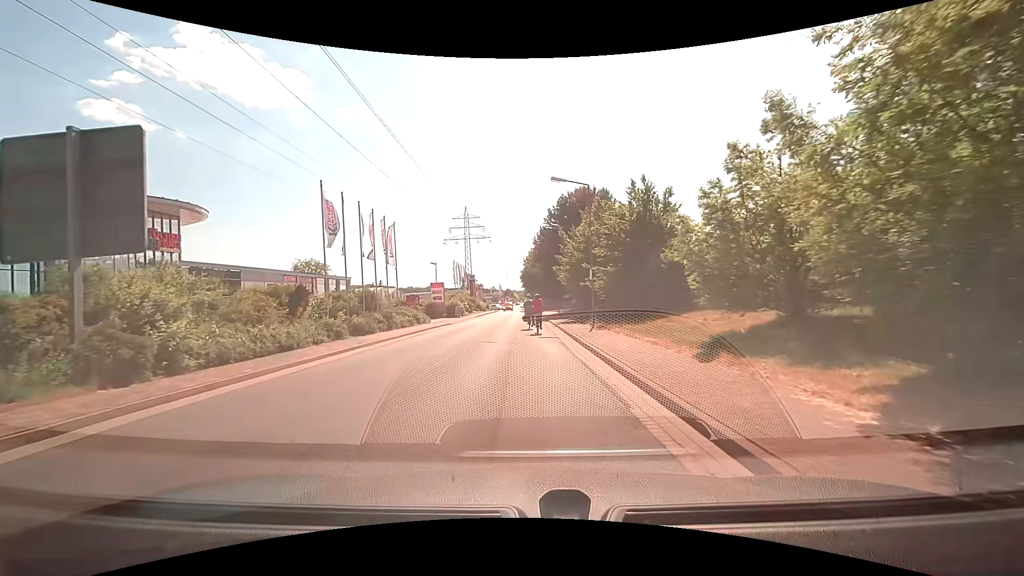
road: residential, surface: asphalt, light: Day
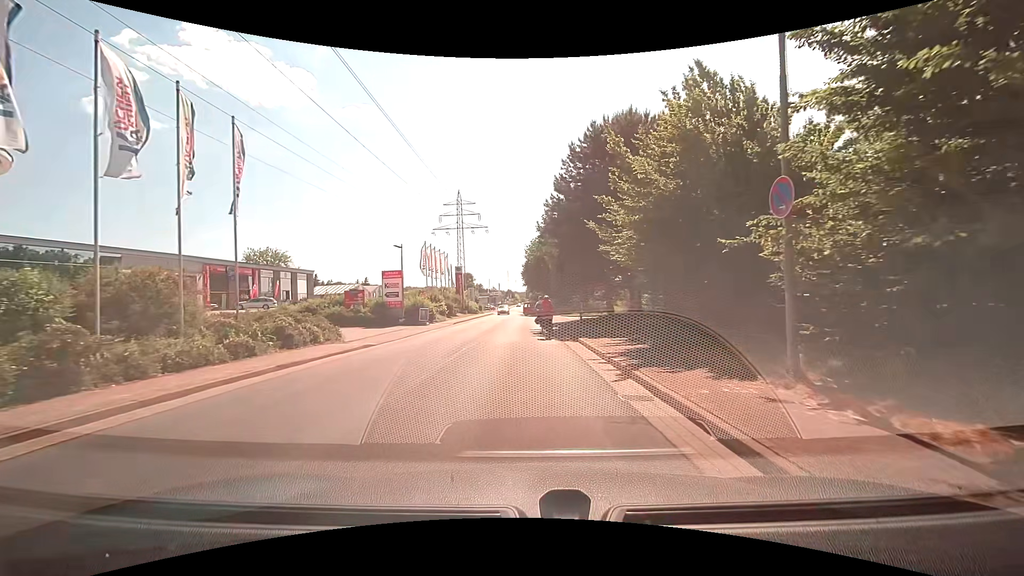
(+0.1, +20.0) m; 0°
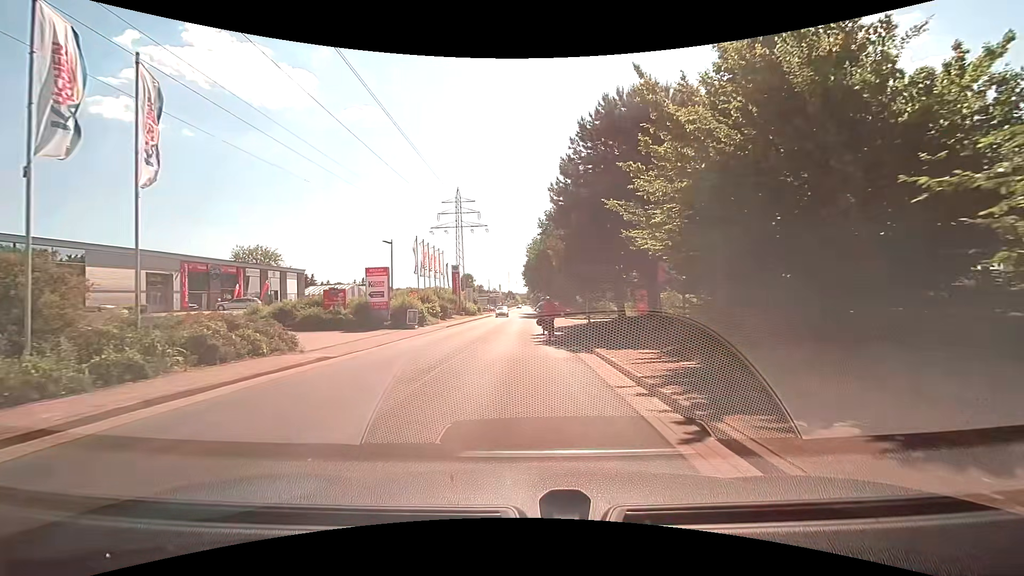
(0.0, +4.0) m; 0°
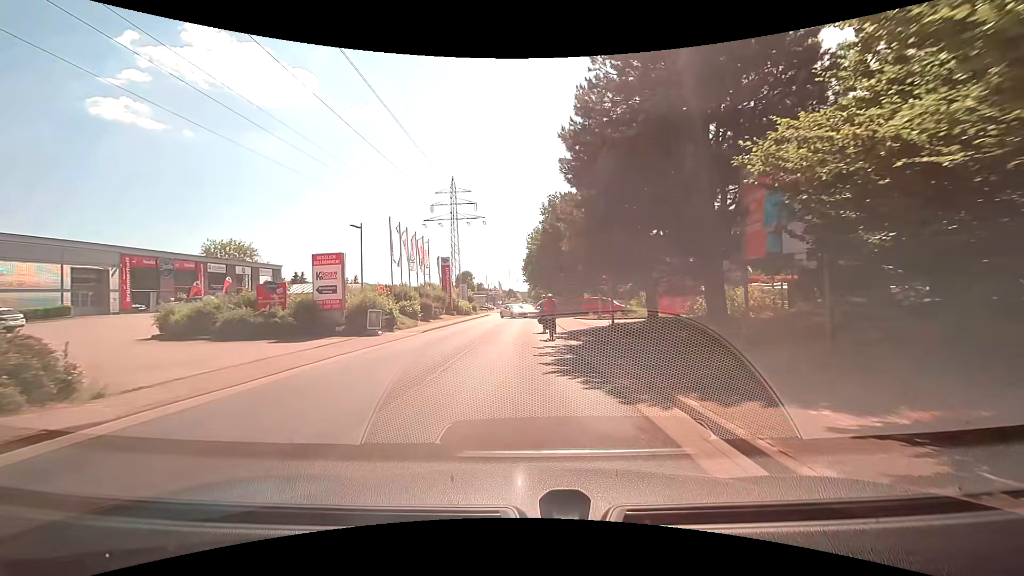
(0.0, +8.2) m; -1°
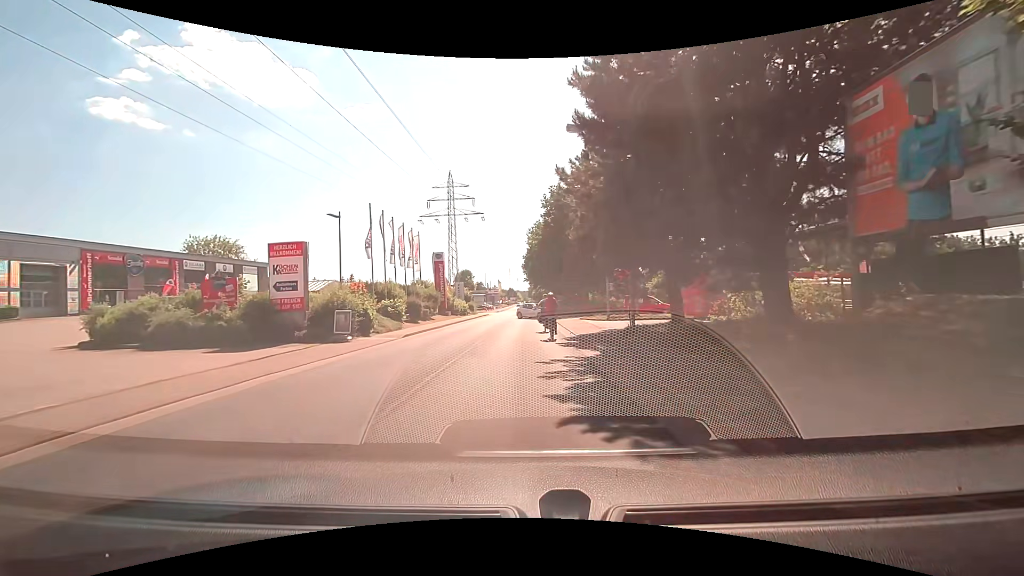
(0.0, +4.2) m; 0°
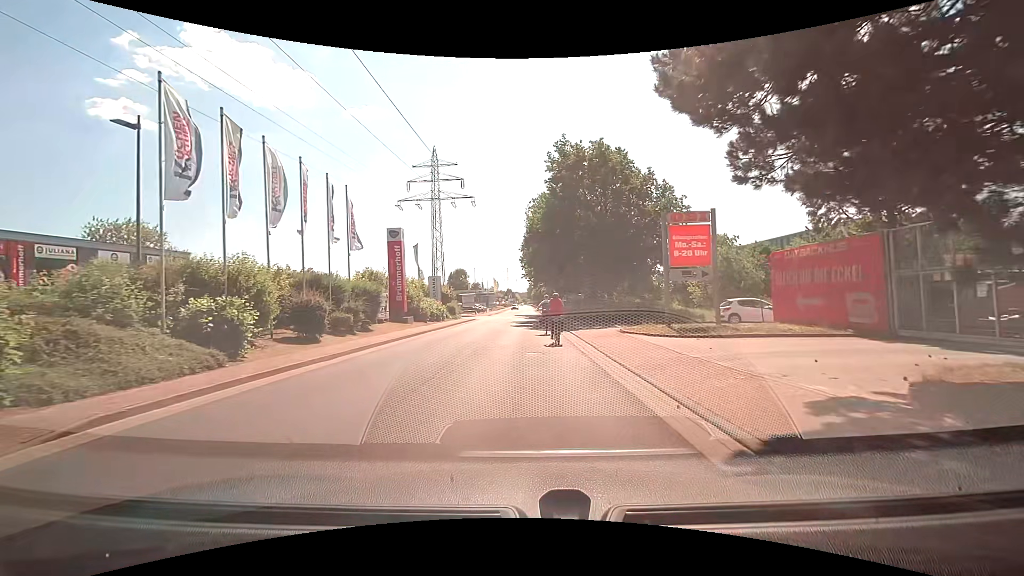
(0.0, +16.3) m; 0°
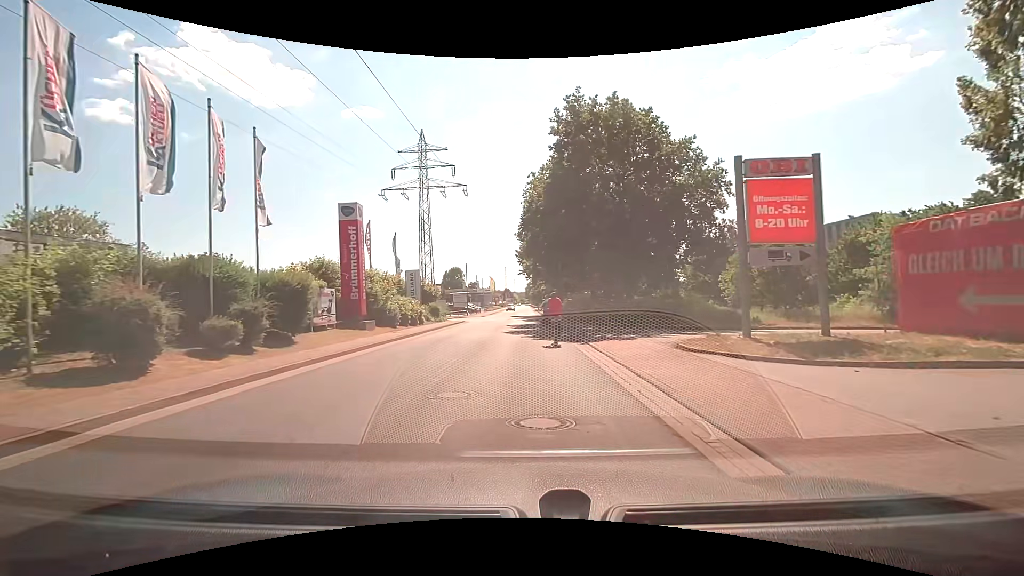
(+0.1, +8.2) m; +2°
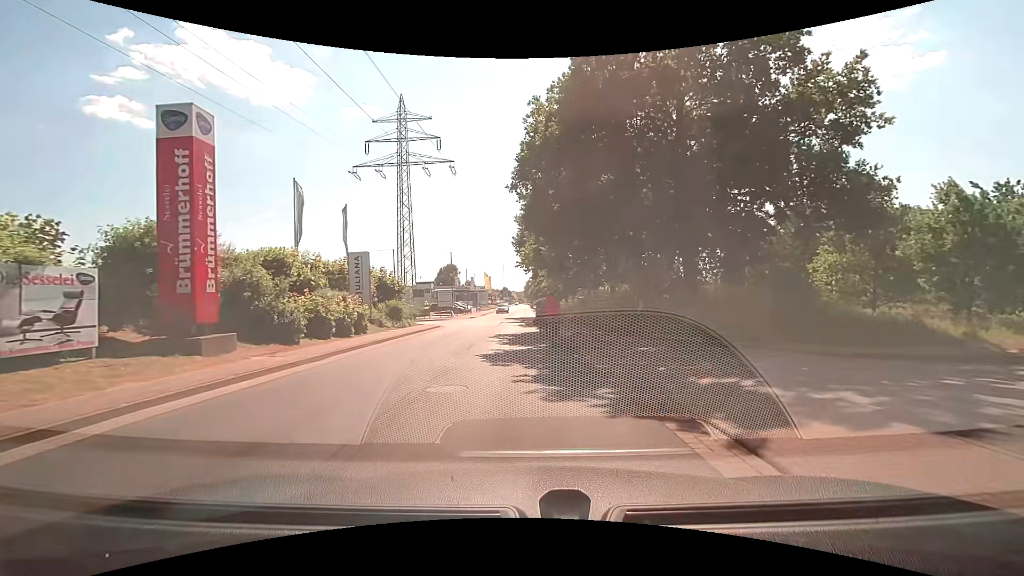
(-0.2, +12.2) m; -2°
